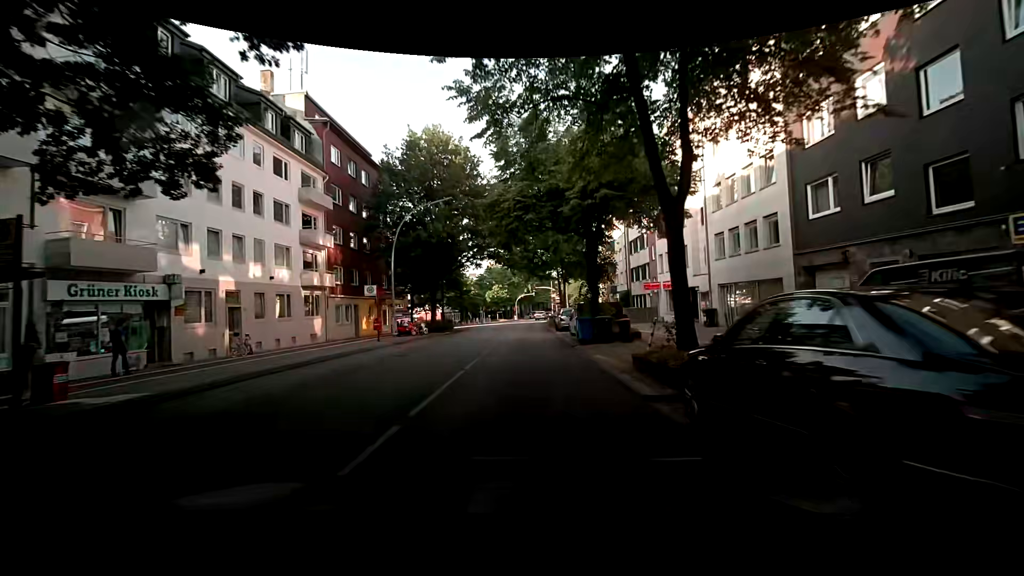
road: secondary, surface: asphalt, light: Day
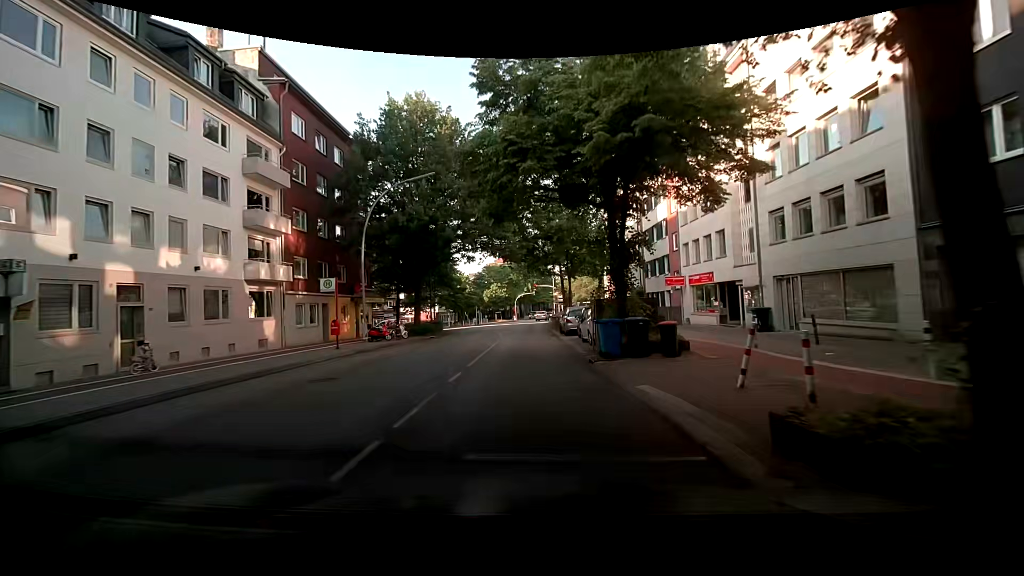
(0.0, +6.3) m; -2°
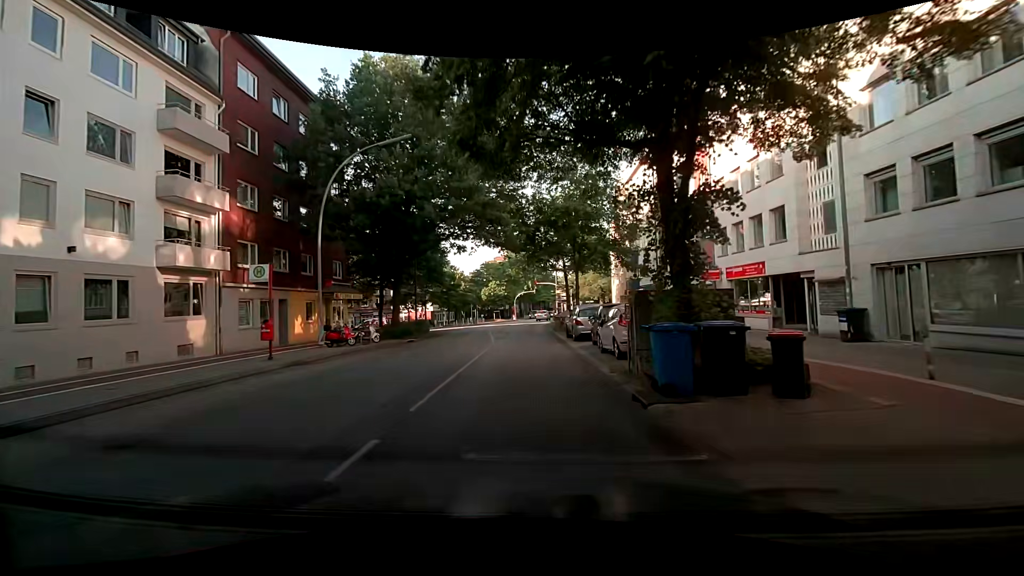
(0.0, +6.1) m; 0°
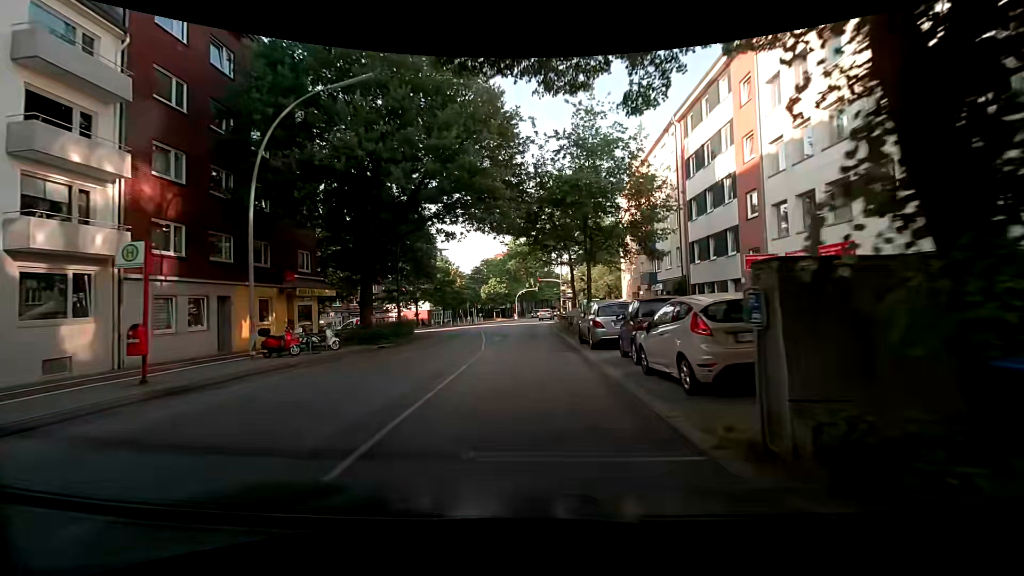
(+0.1, +5.9) m; +2°
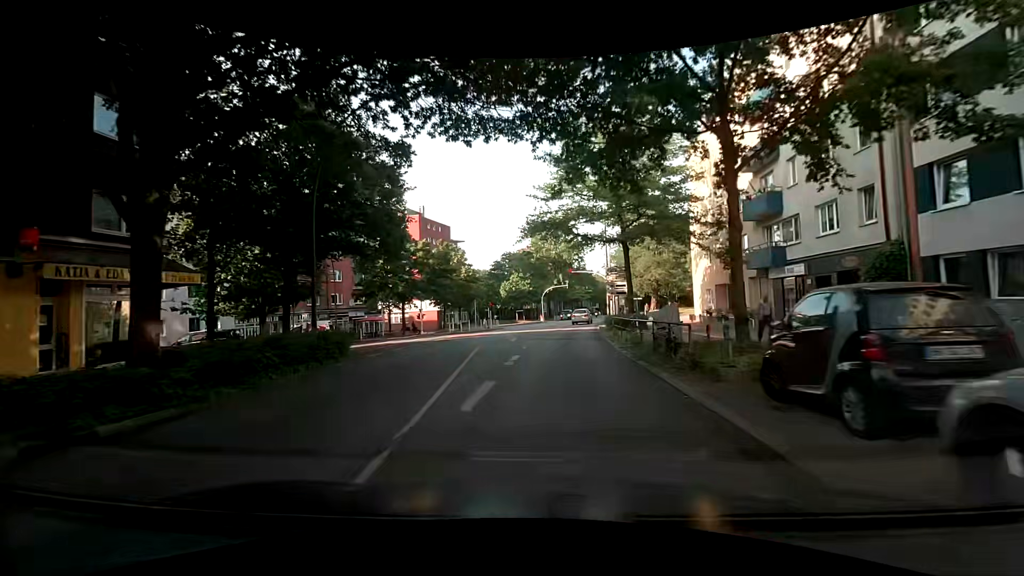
(-0.7, +17.0) m; -4°
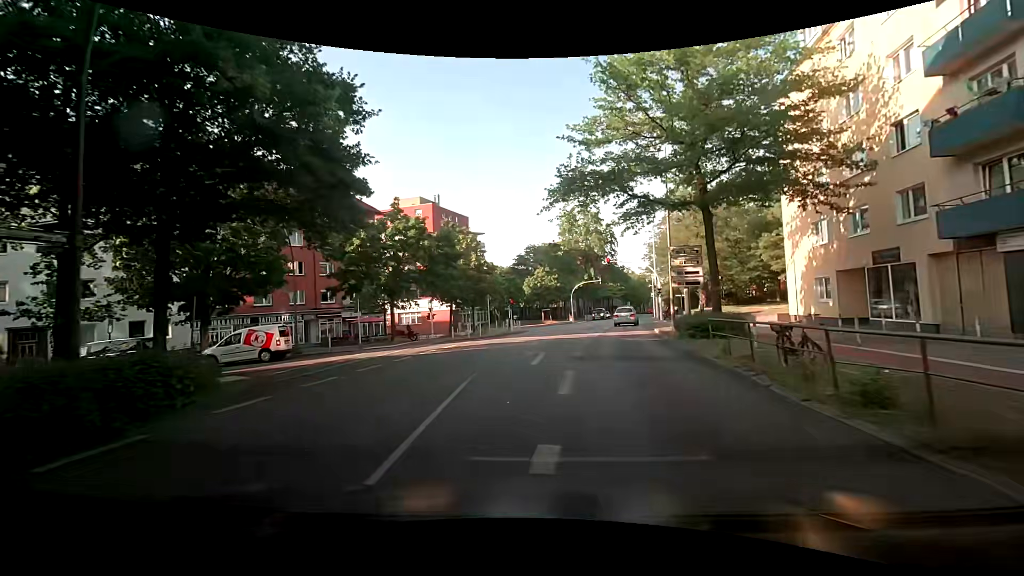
(-0.3, +10.7) m; -2°
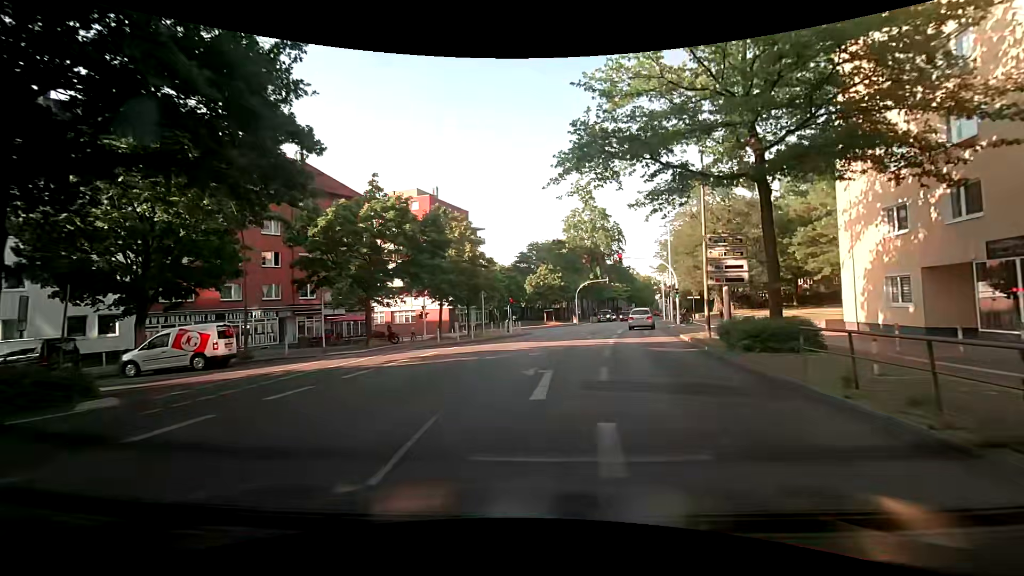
(-0.1, +5.1) m; -3°
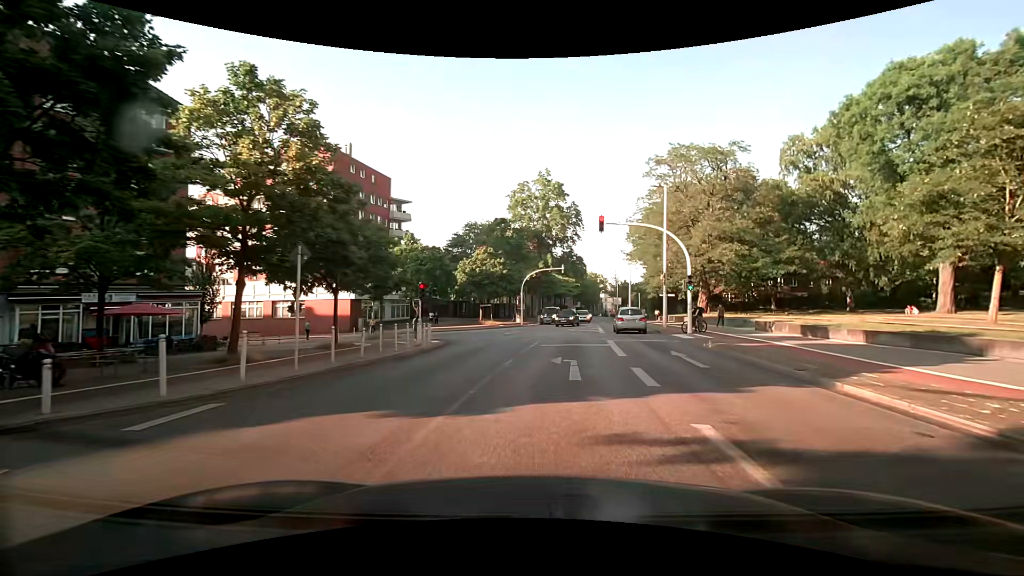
(+1.0, +17.7) m; +8°
